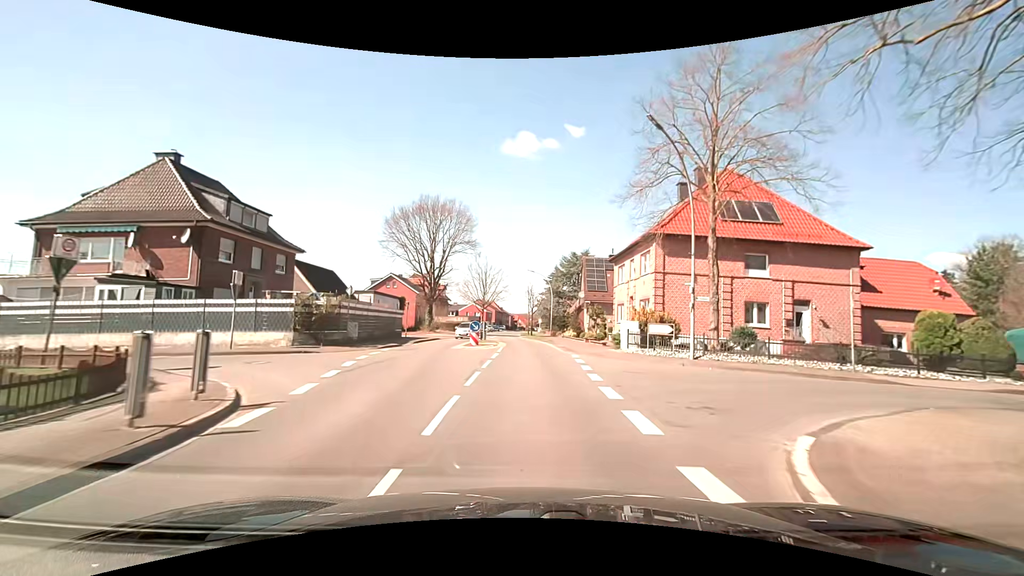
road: secondary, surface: asphalt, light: Day
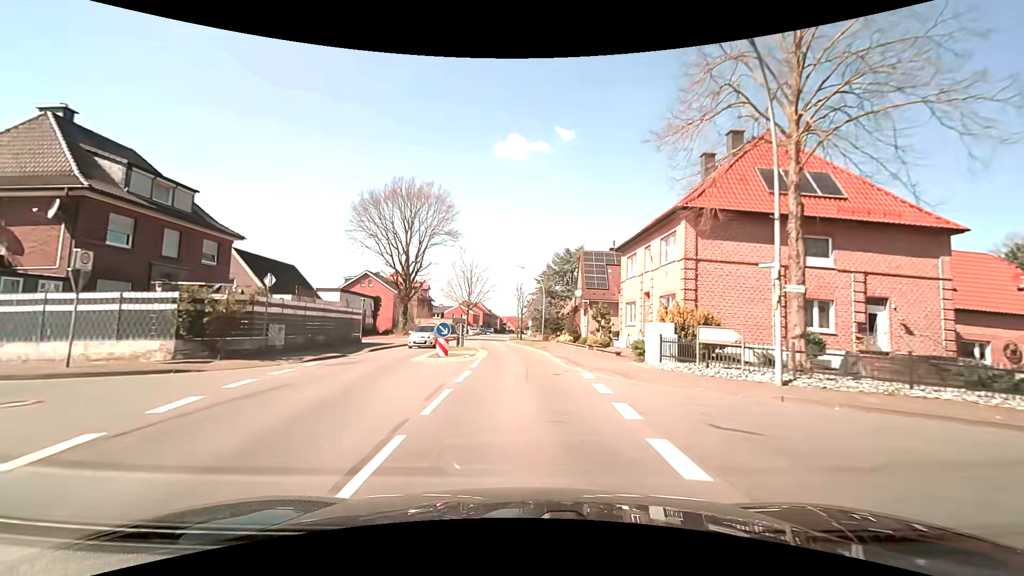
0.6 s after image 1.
(+0.2, +7.6) m; +2°
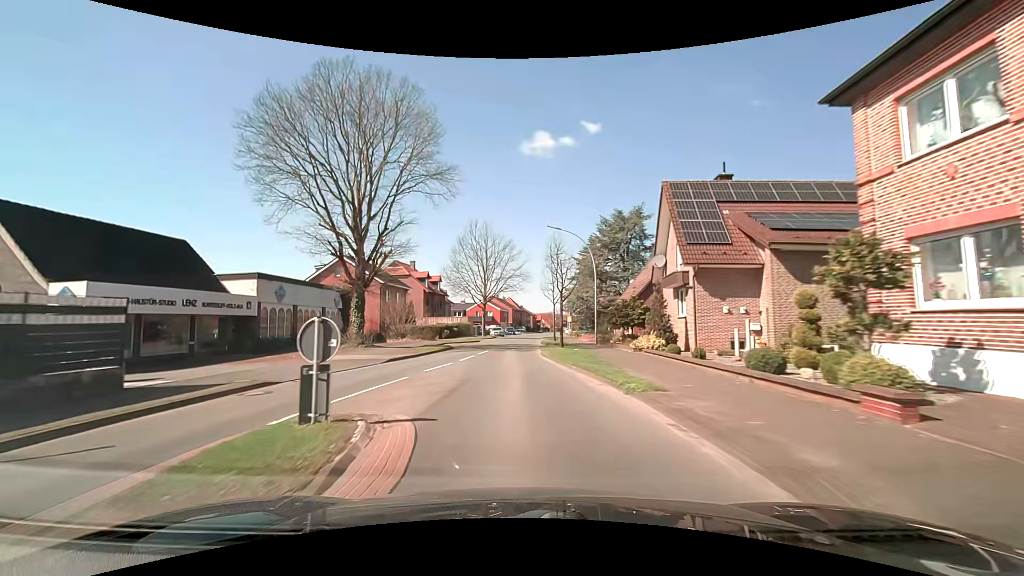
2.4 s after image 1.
(-0.1, +22.8) m; -3°
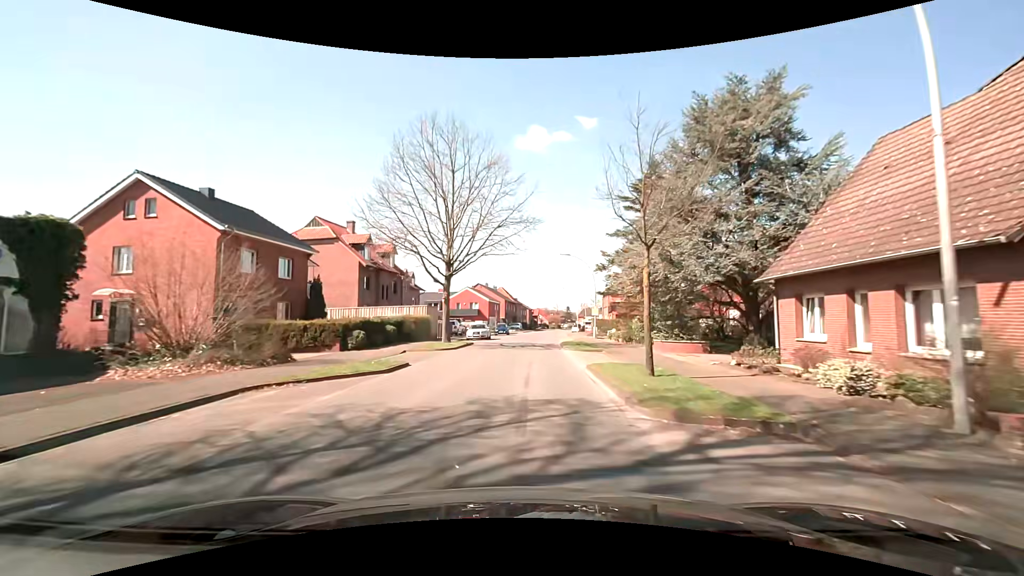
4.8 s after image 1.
(-0.8, +30.4) m; +1°
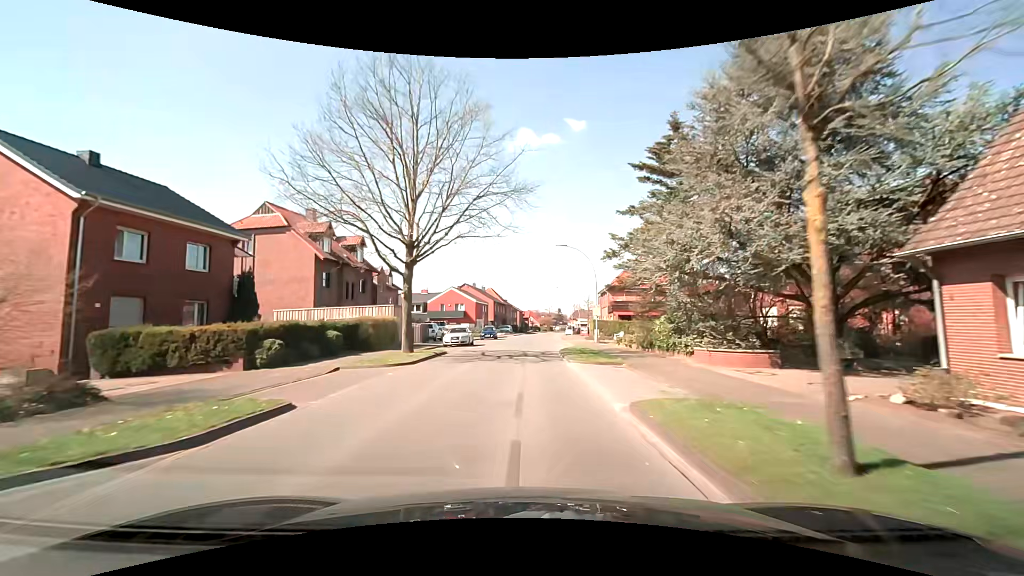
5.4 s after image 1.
(0.0, +7.6) m; +1°
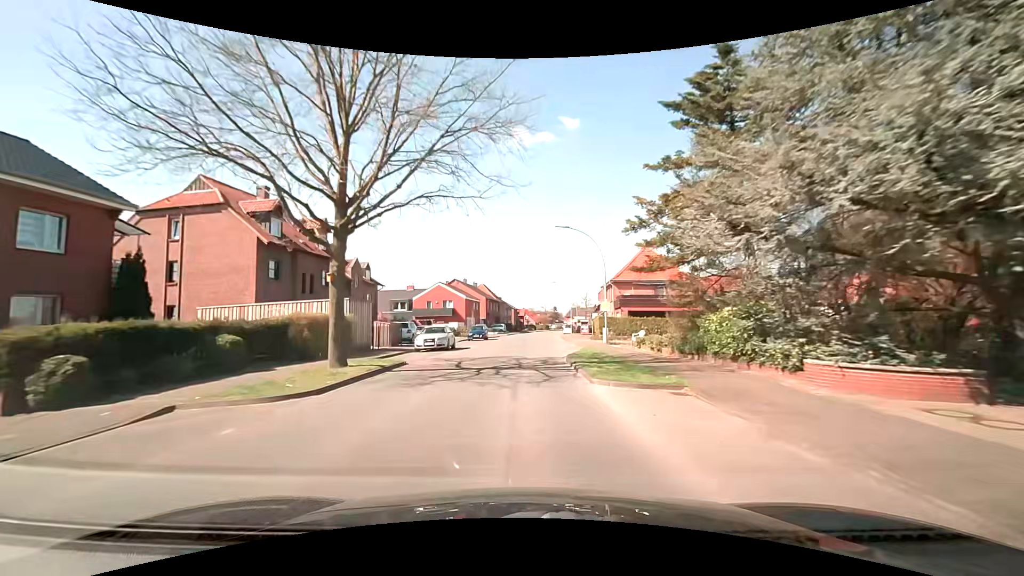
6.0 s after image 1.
(0.0, +7.7) m; 0°
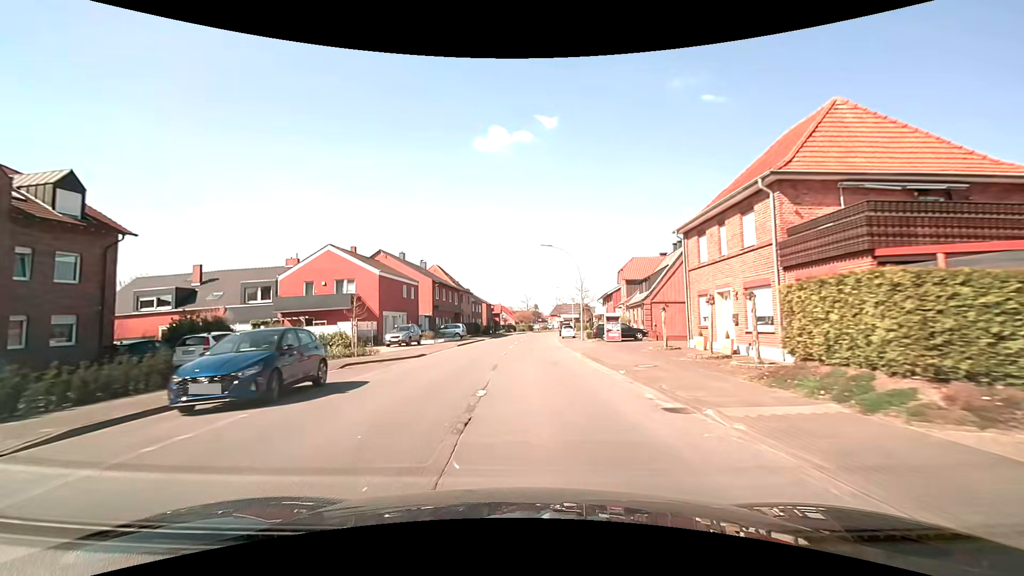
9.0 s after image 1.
(+0.8, +38.4) m; +3°
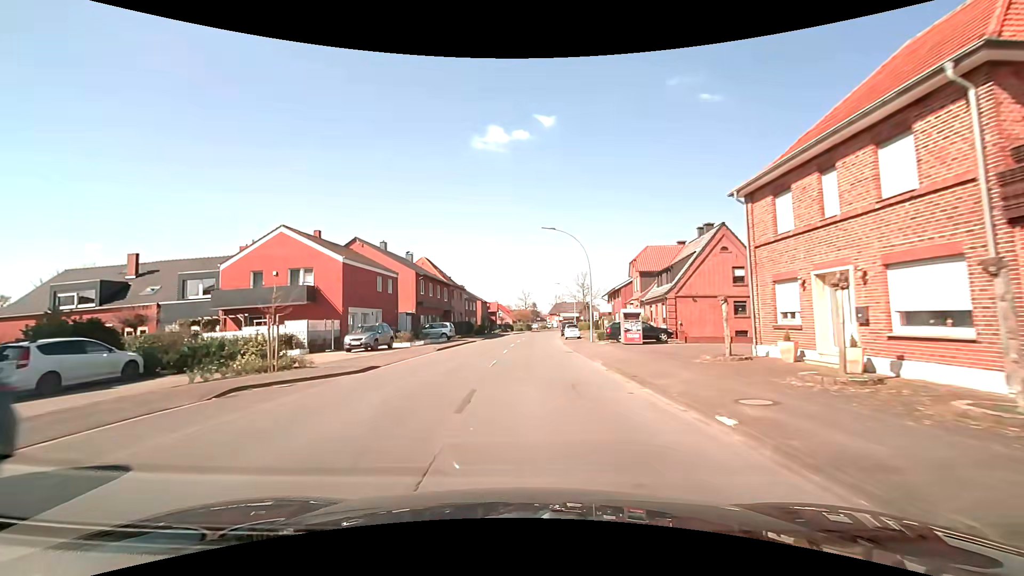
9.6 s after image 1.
(0.0, +7.7) m; 0°
(0, +10) (0, +20) (0, +30) (+1, +40) (+1, +50) (+2, +60) (+2, +70) (+3, +80) (+4, +90) (+6, +100) m
